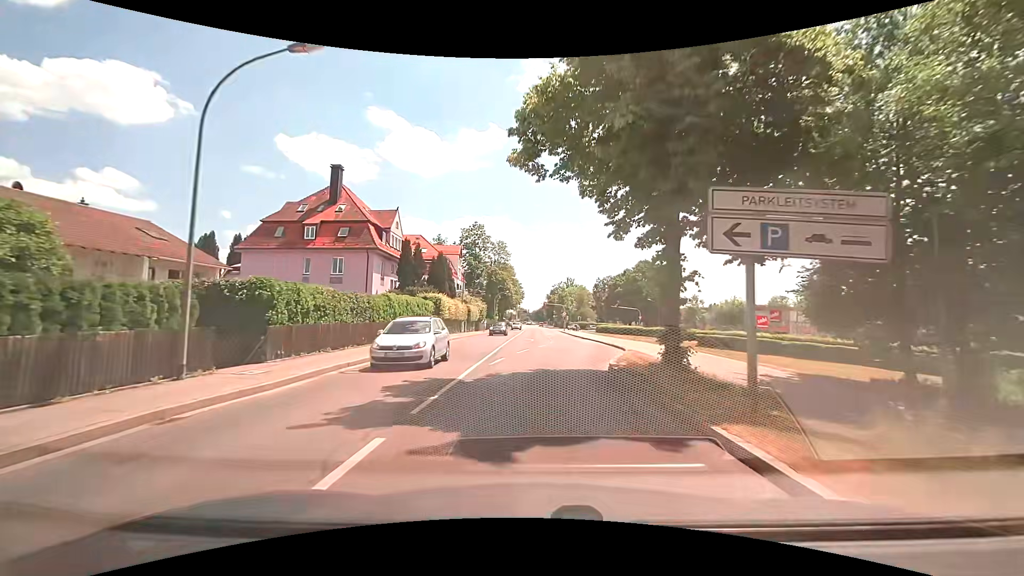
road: secondary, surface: asphalt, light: Day
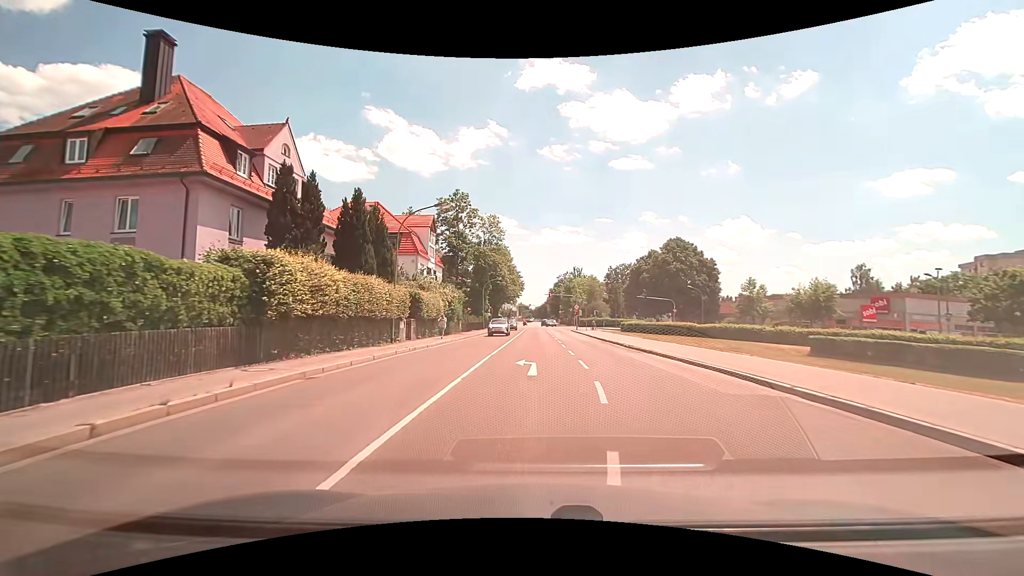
(-0.1, +25.1) m; 0°
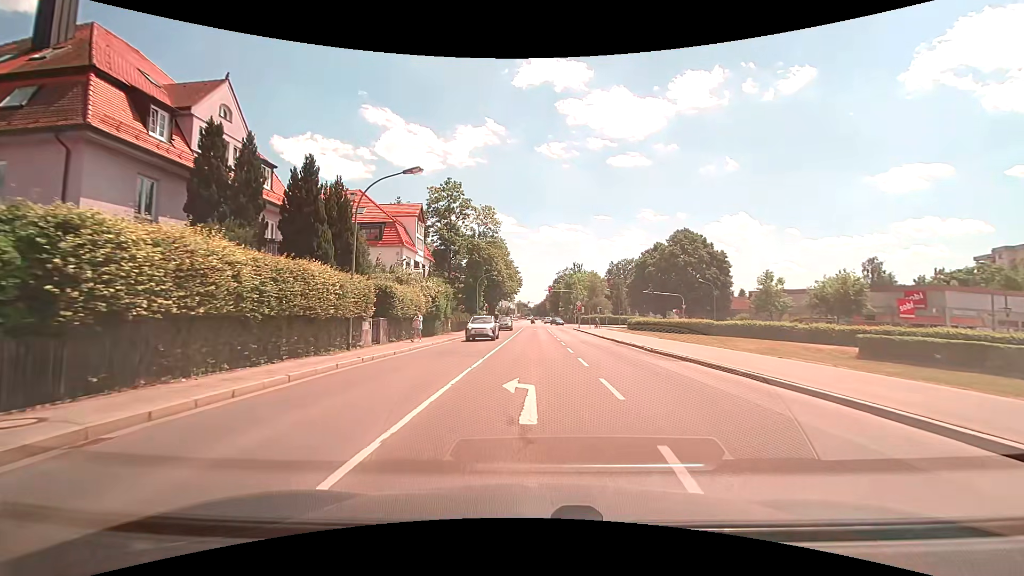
(0.0, +5.8) m; 0°
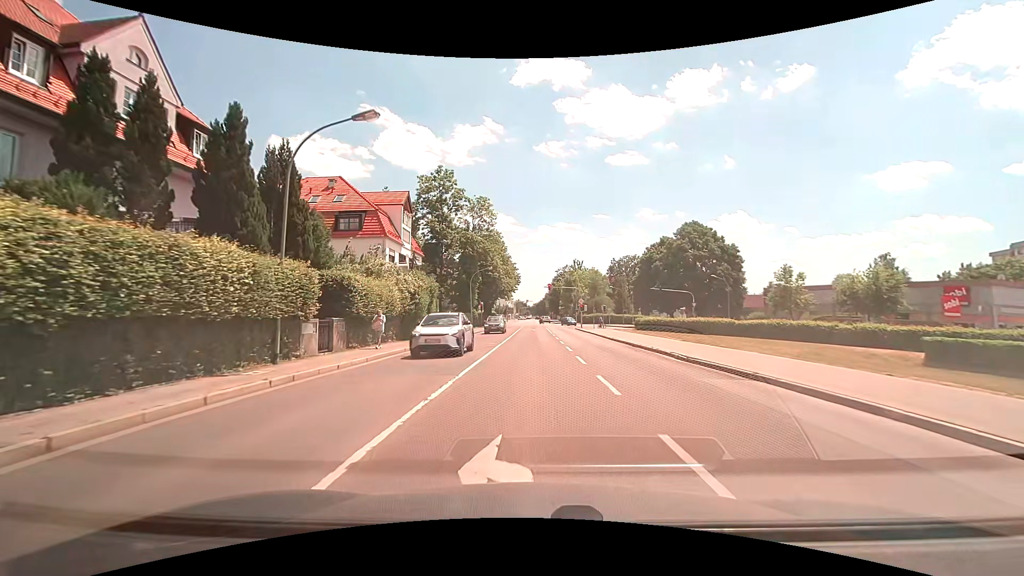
(0.0, +5.5) m; 0°
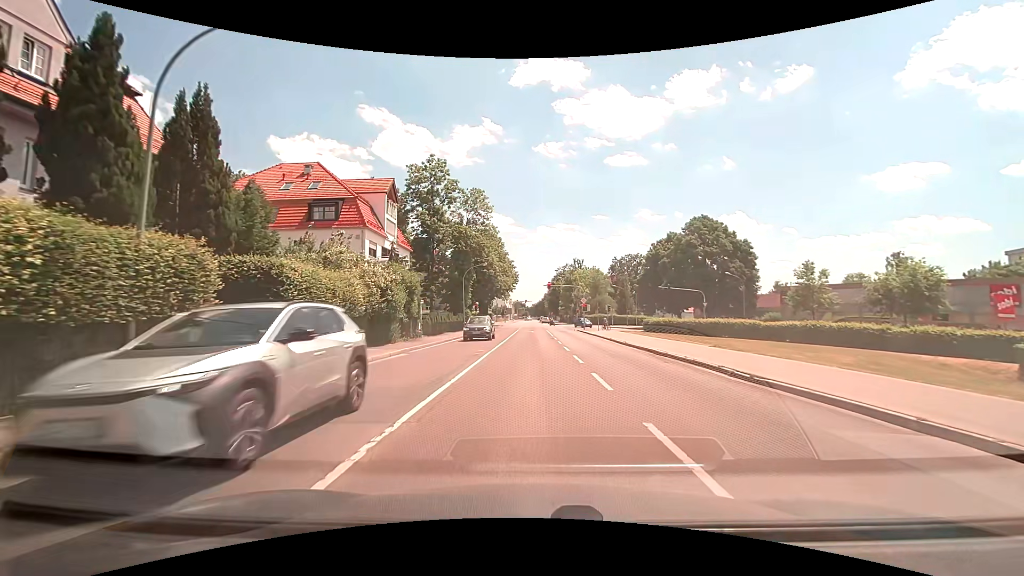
(0.0, +5.2) m; 0°
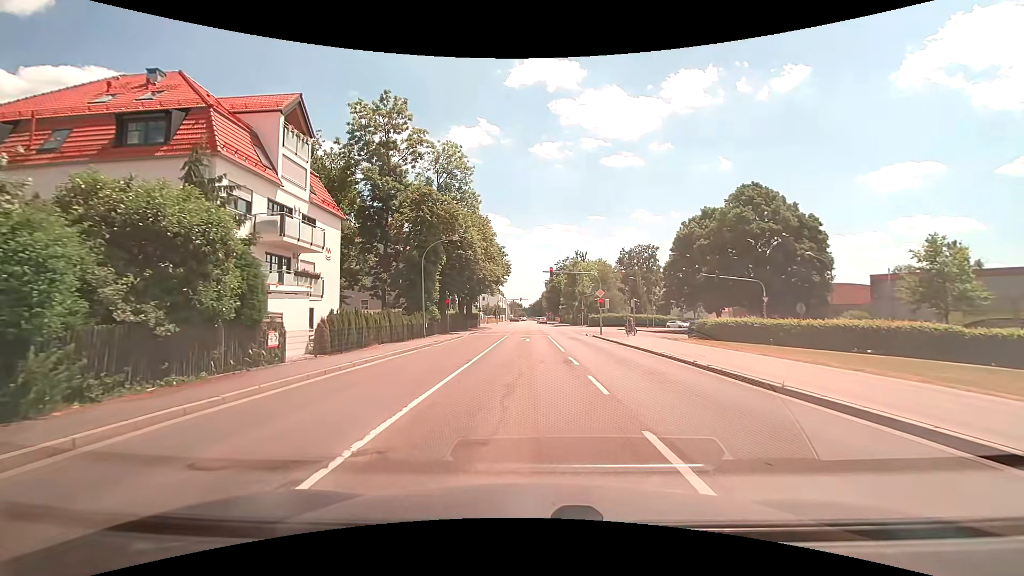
(0.0, +18.5) m; 0°
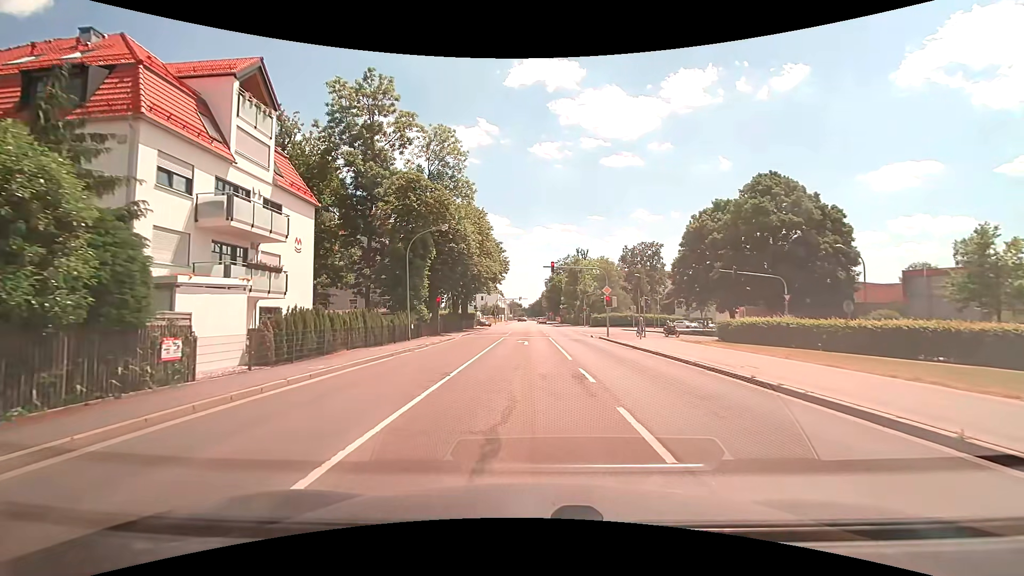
(0.0, +4.2) m; 0°
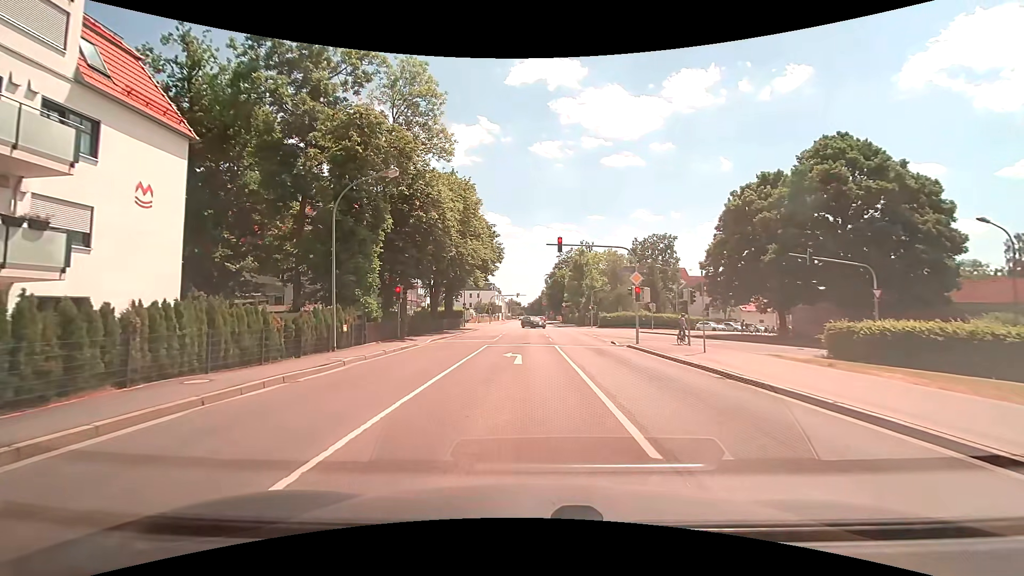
(0.0, +11.7) m; -1°
